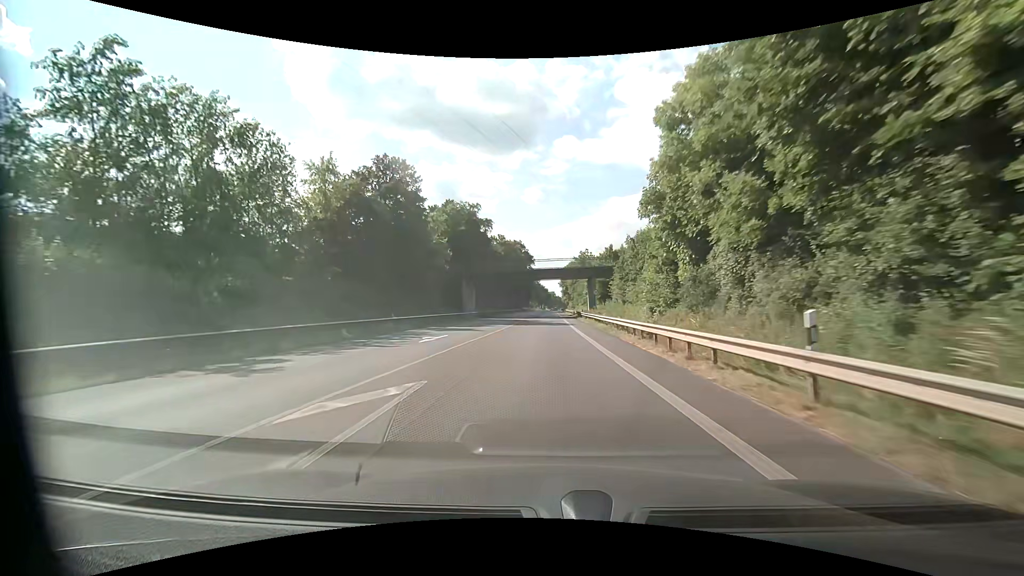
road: primary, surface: asphalt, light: Day
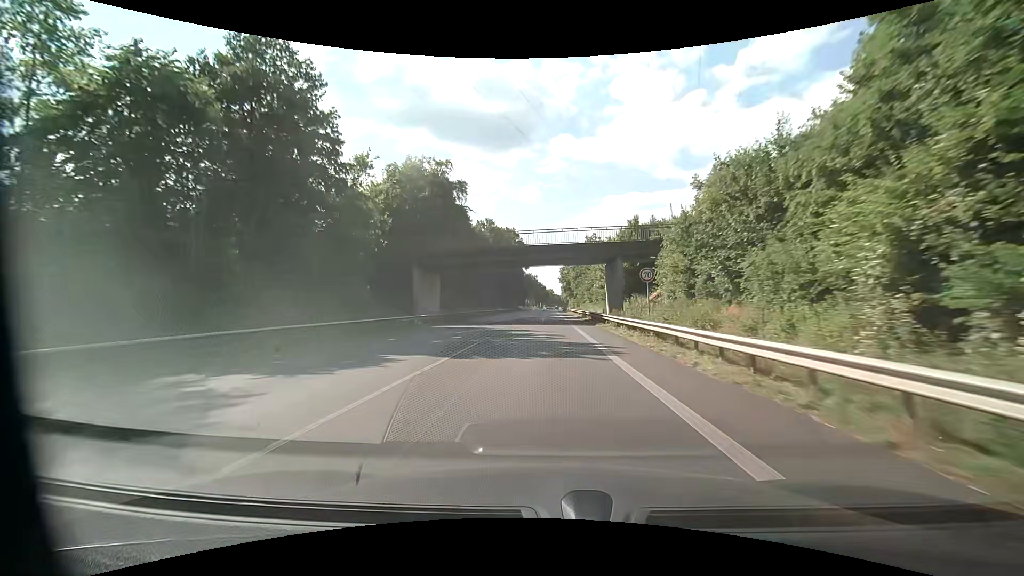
(+0.1, +23.2) m; 0°
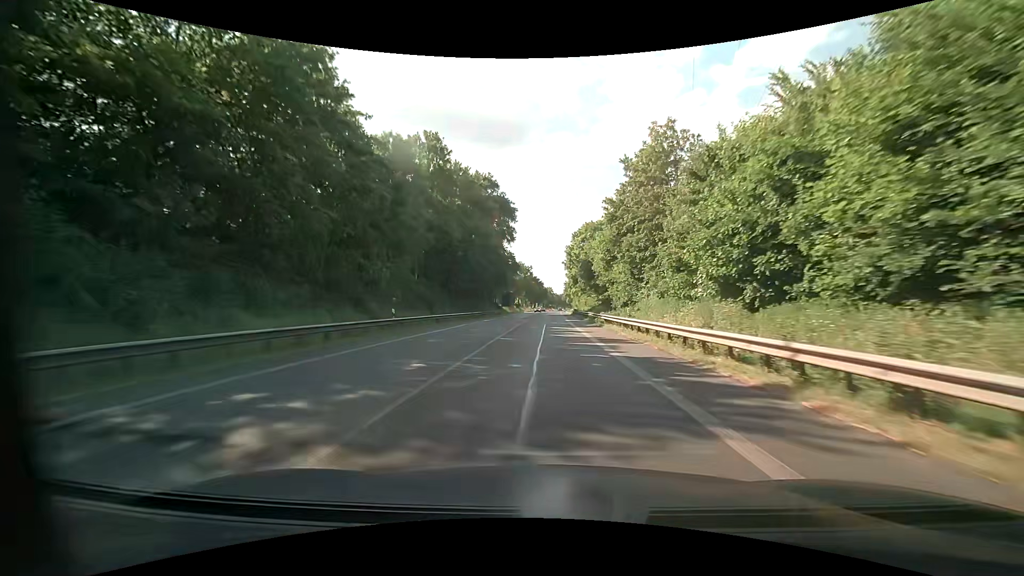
(+0.3, +58.0) m; 0°
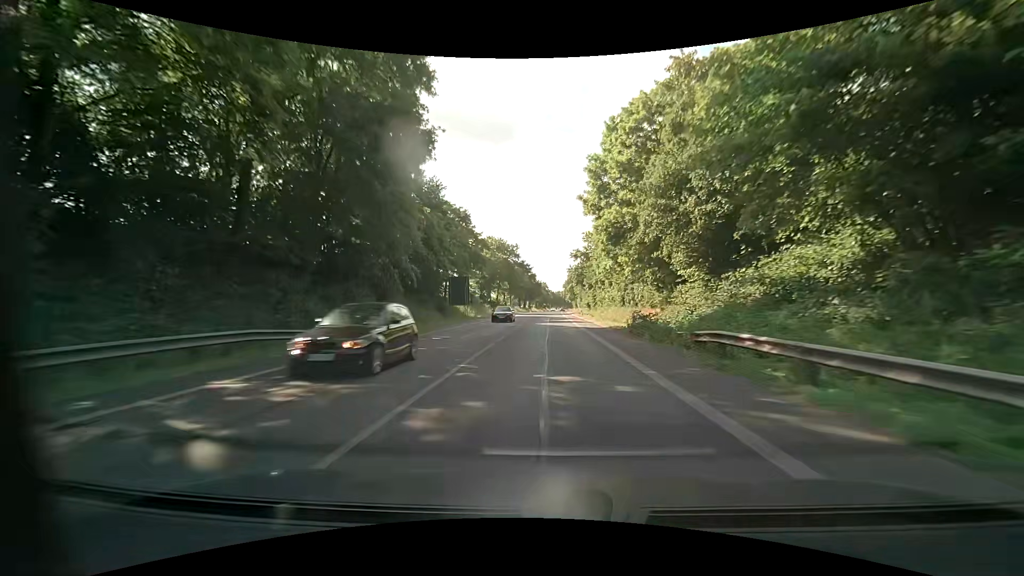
(+0.4, +58.1) m; +1°
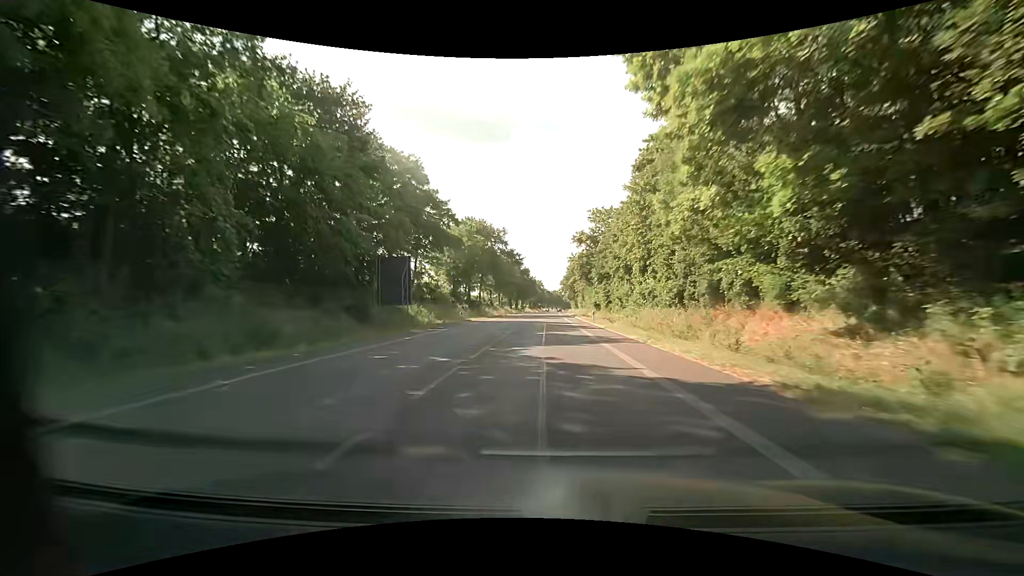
(0.0, +23.3) m; 0°
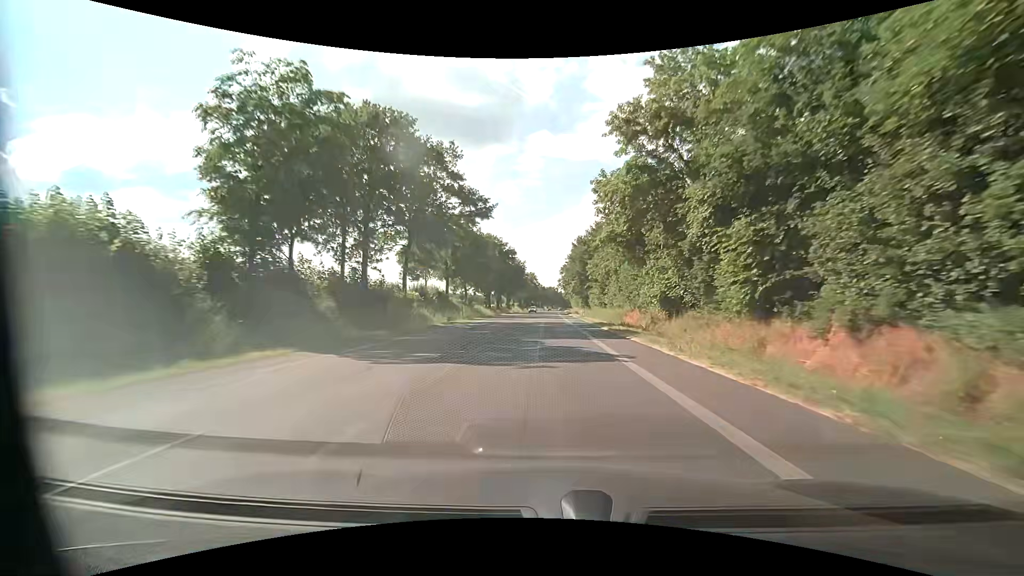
(+0.4, +46.6) m; +1°
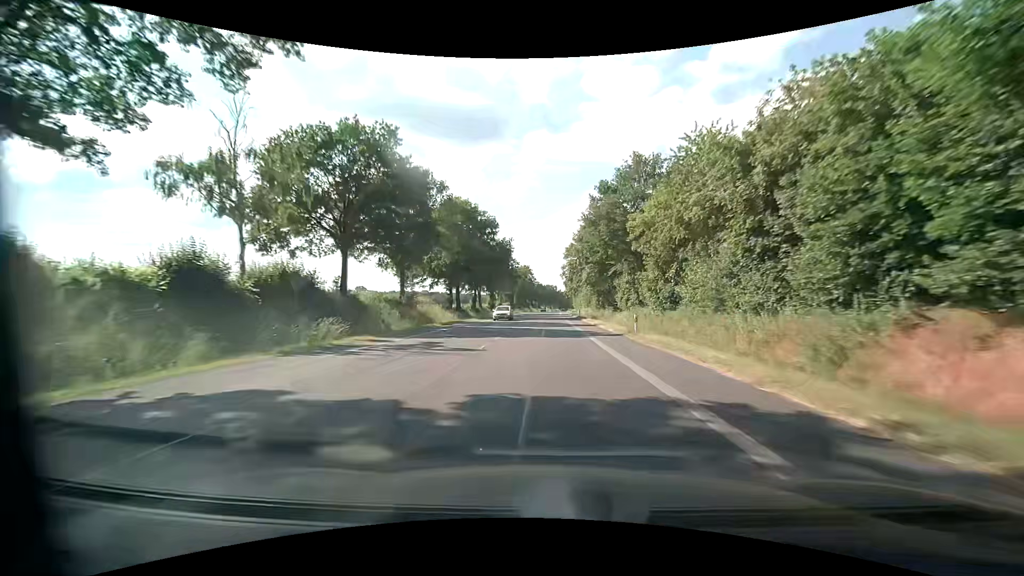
(0.0, +35.1) m; 0°
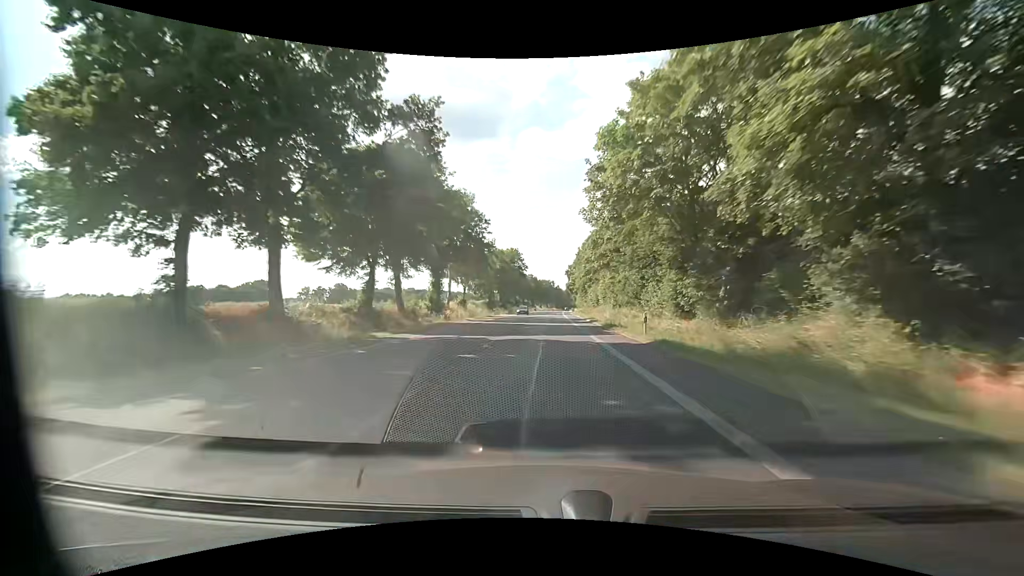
(+0.2, +46.7) m; 0°
(0, +10) (0, +20) (0, +30) (0, +40) (0, +50) (0, +60) (+1, +70) (+1, +80) (+1, +90) (+1, +100) m
